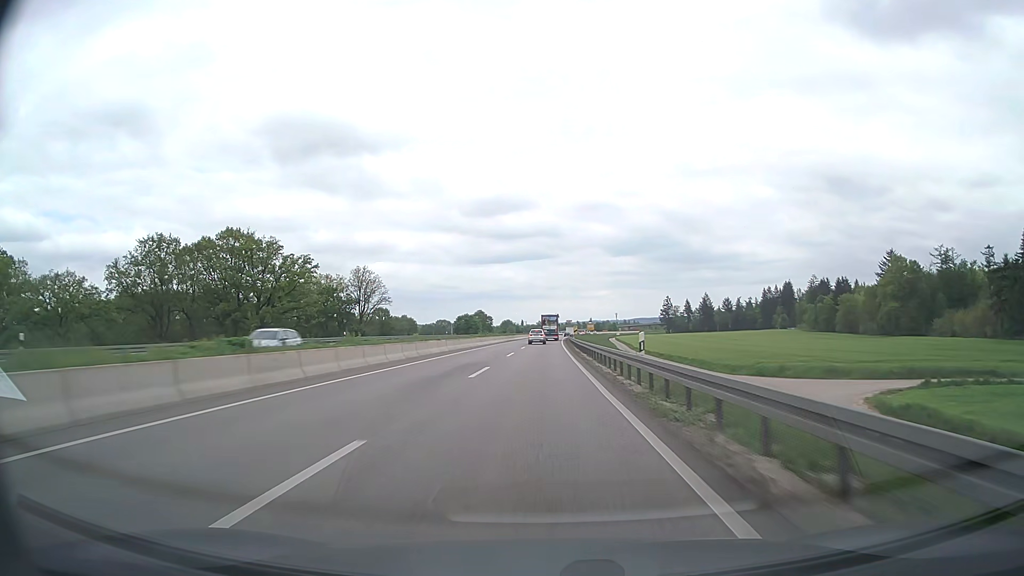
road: trunk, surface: asphalt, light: Day
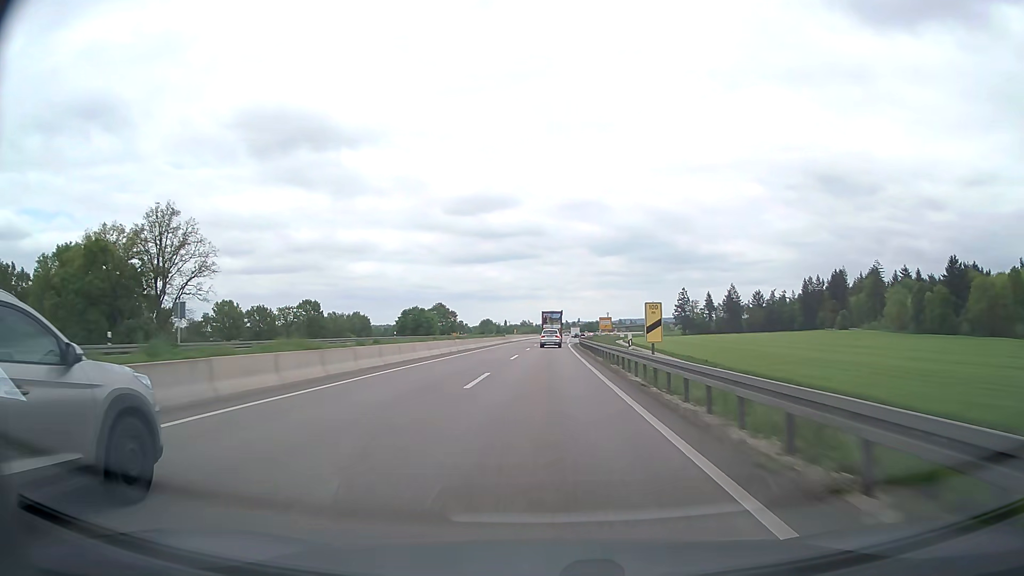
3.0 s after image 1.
(+0.9, +93.7) m; +1°
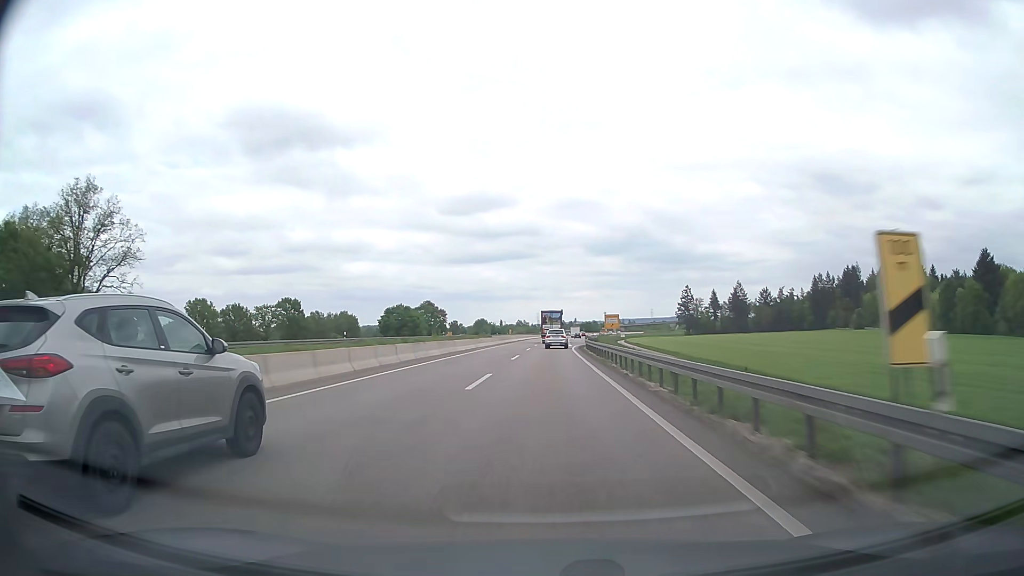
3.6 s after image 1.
(0.0, +18.4) m; 0°
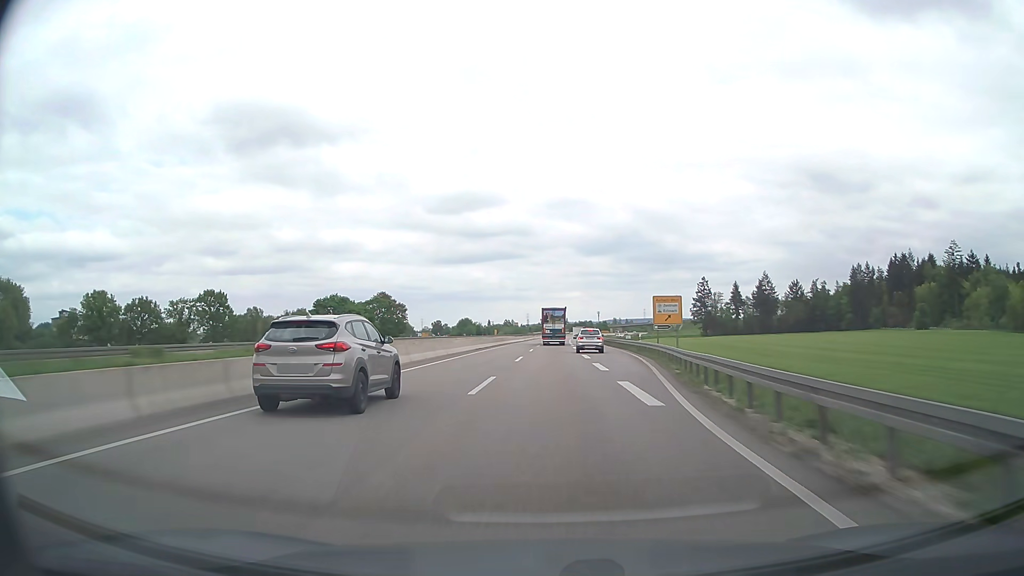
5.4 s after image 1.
(+0.4, +55.3) m; +1°
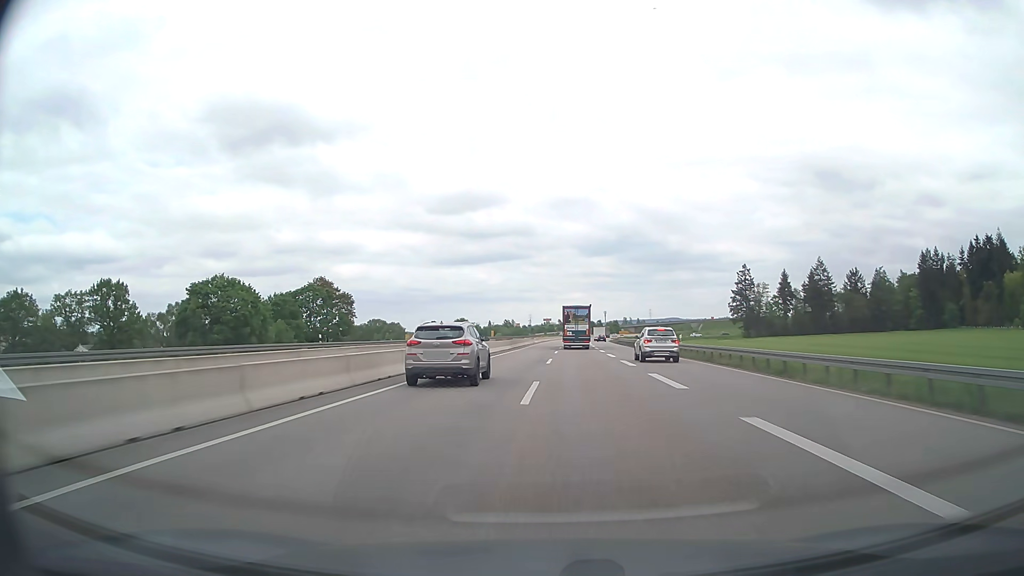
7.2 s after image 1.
(-0.2, +55.9) m; 0°
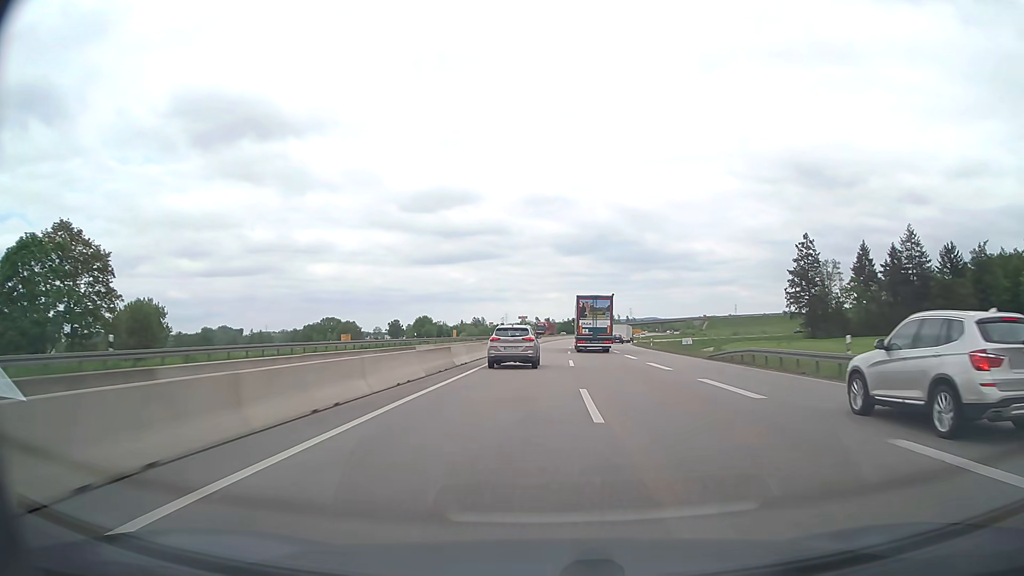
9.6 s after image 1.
(+1.1, +74.7) m; +2°
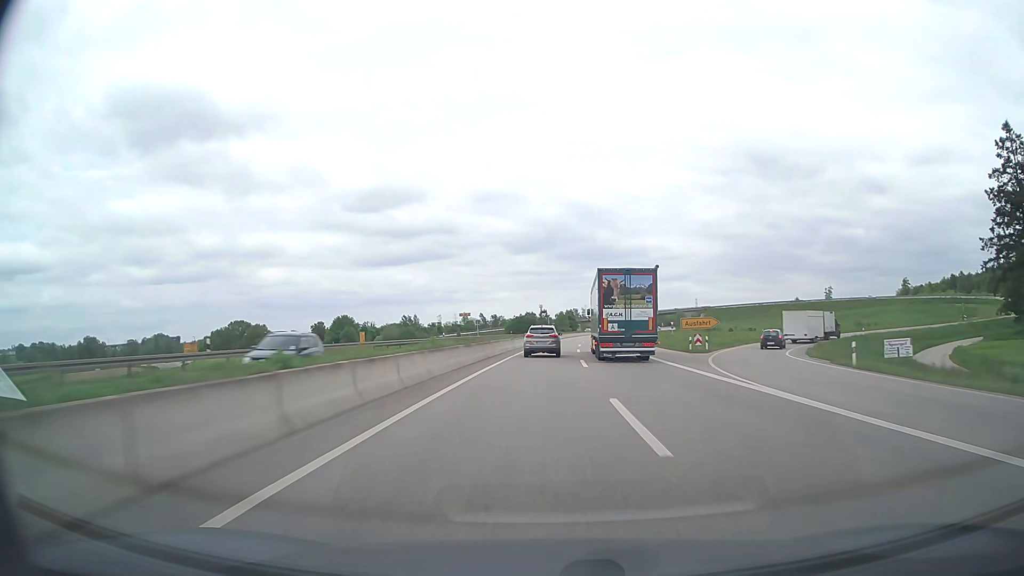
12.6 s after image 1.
(+2.7, +94.2) m; +4°
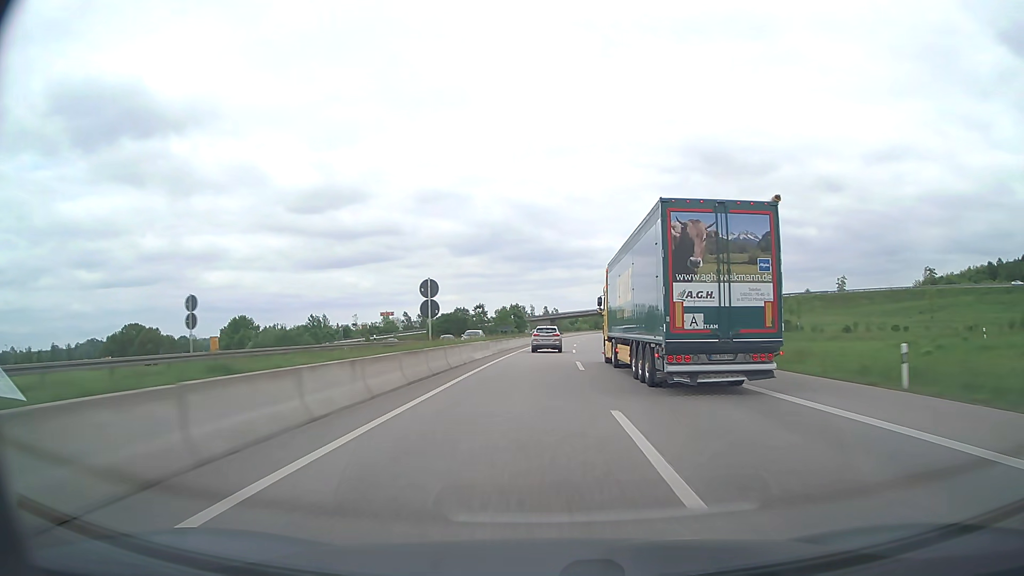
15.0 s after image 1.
(+3.0, +75.8) m; +4°
(0, +10) (0, +20) (0, +30) (+1, +40) (+1, +50) (+1, +60) (+2, +70) (+3, +80) (+3, +90) (+4, +100) m
